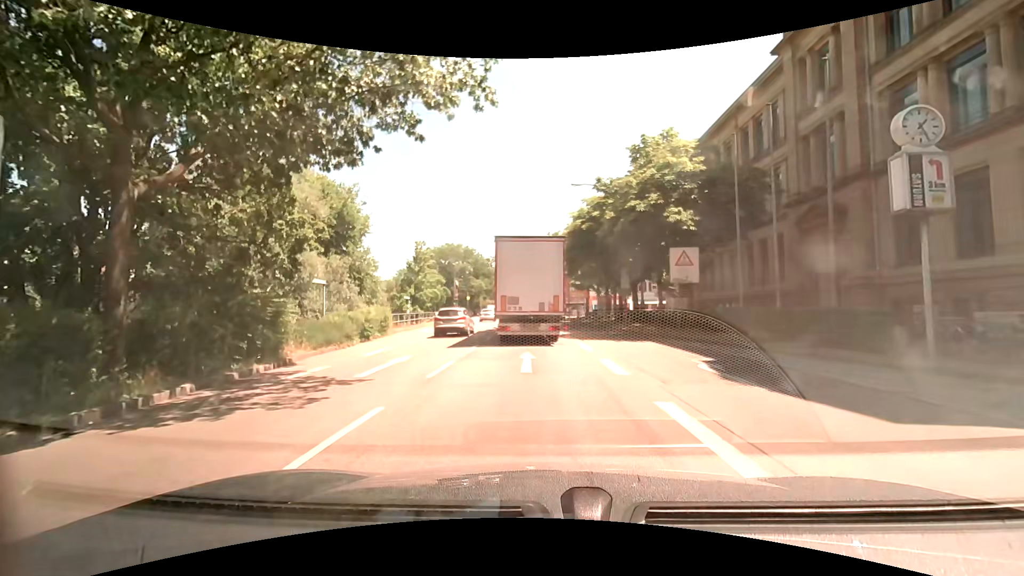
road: primary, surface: asphalt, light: Day
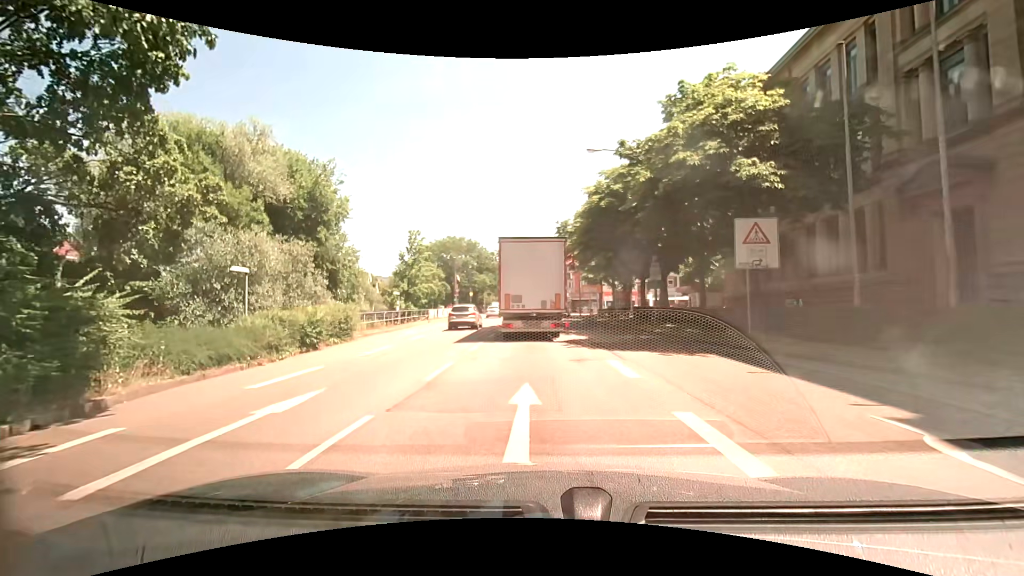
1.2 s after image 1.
(0.0, +6.7) m; +1°
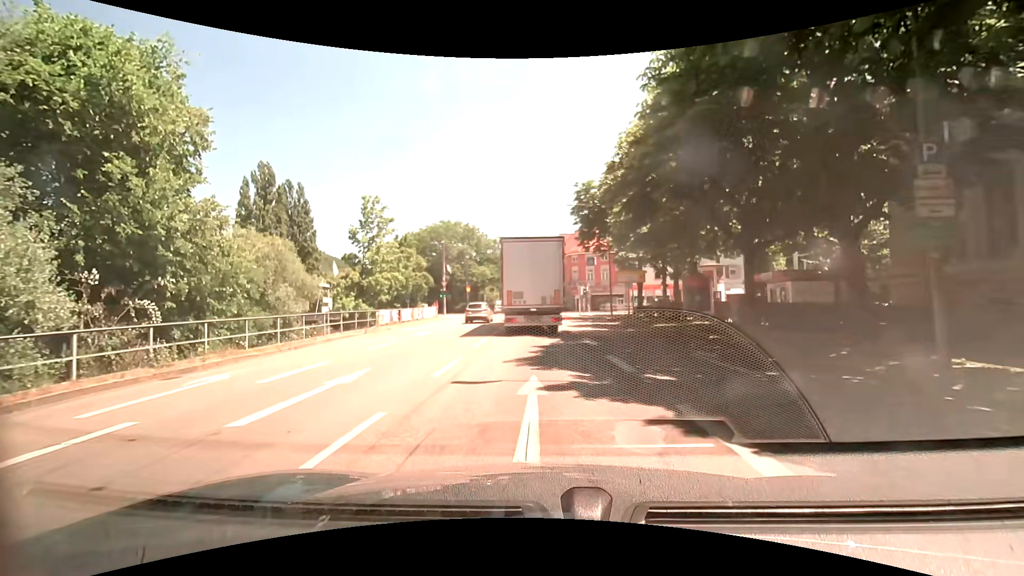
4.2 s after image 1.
(-0.6, +18.0) m; -2°
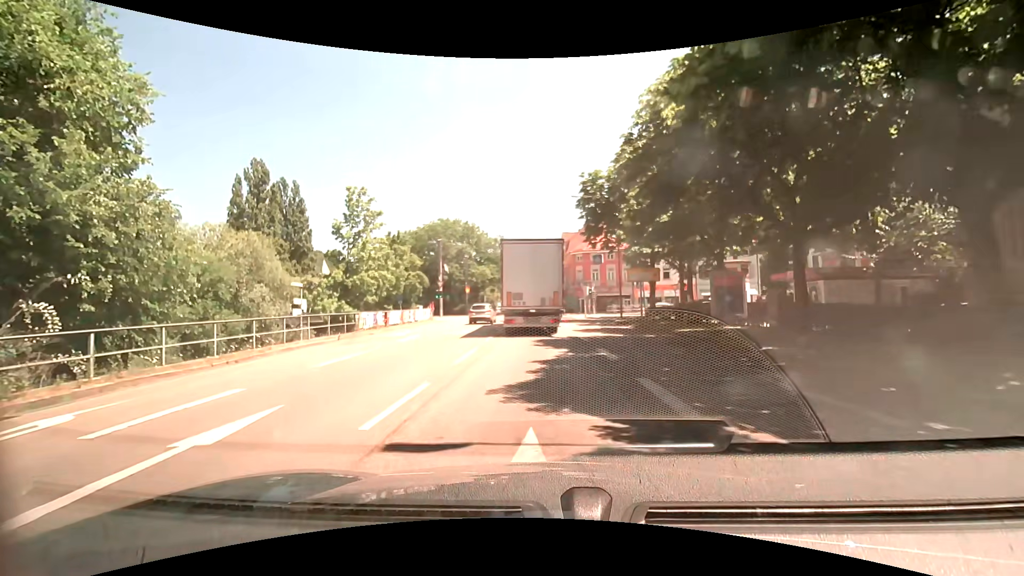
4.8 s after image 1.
(0.0, +3.8) m; -1°
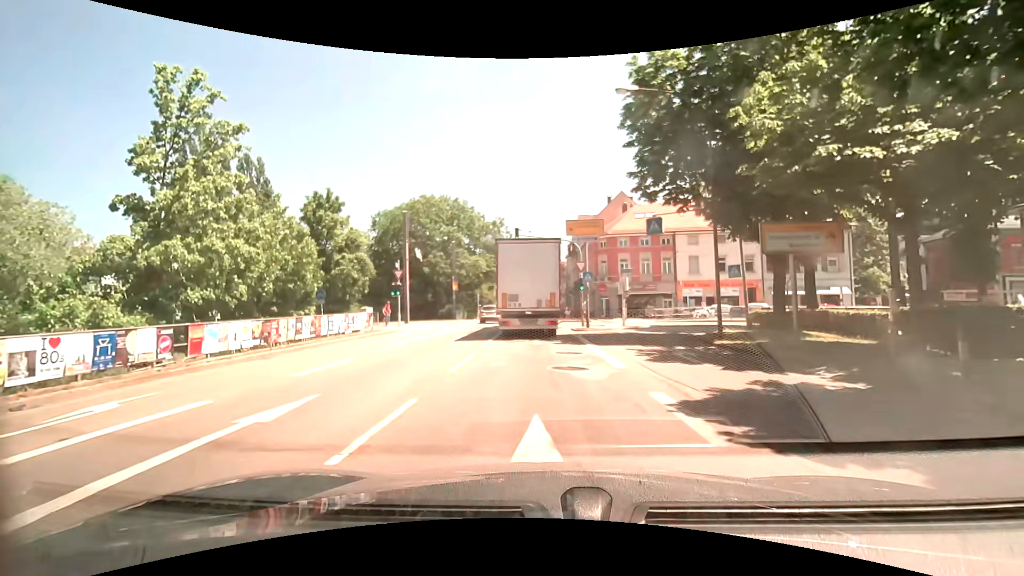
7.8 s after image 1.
(+0.1, +19.1) m; 0°
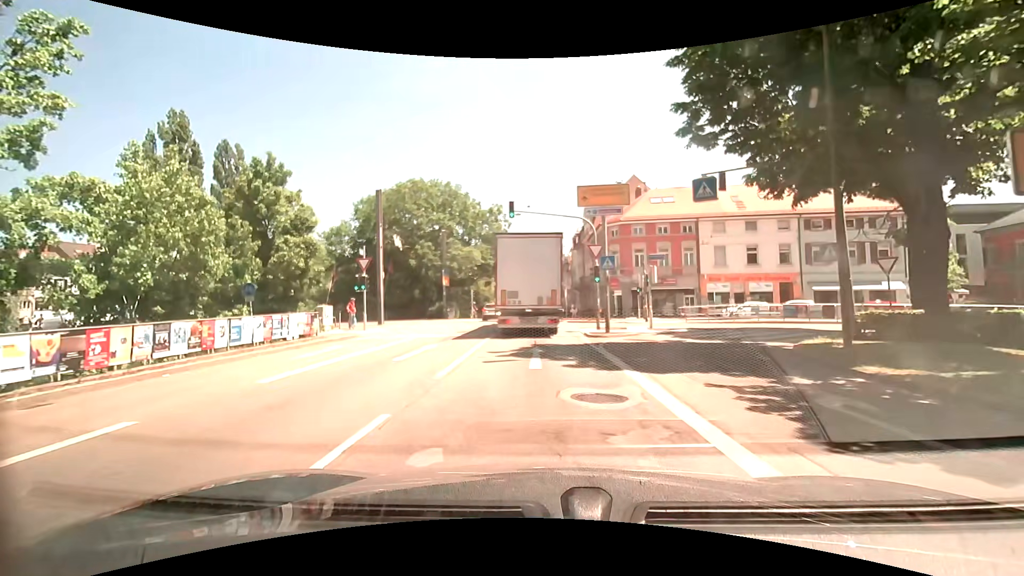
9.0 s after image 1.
(0.0, +7.4) m; -1°
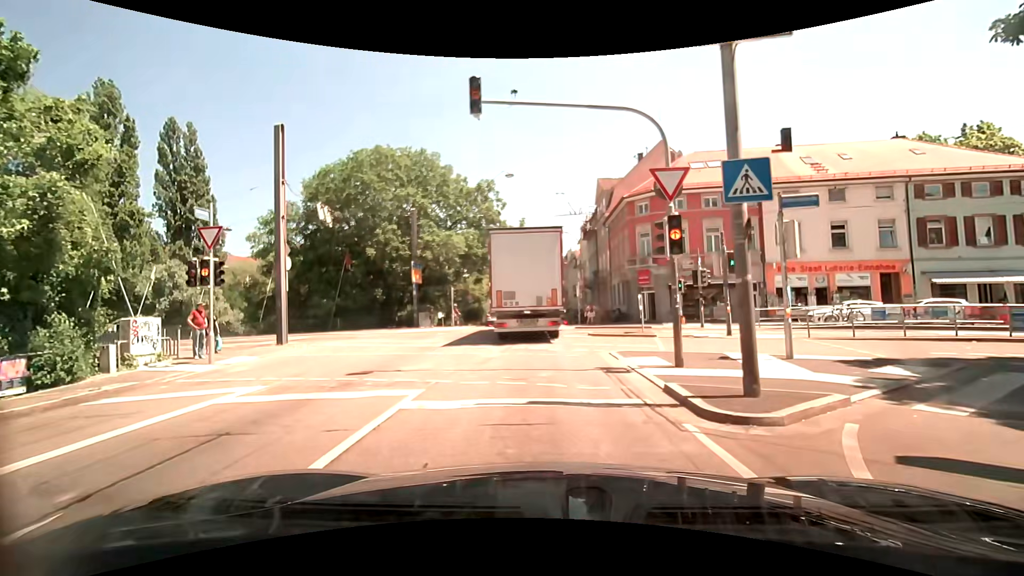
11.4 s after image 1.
(0.0, +13.4) m; +1°
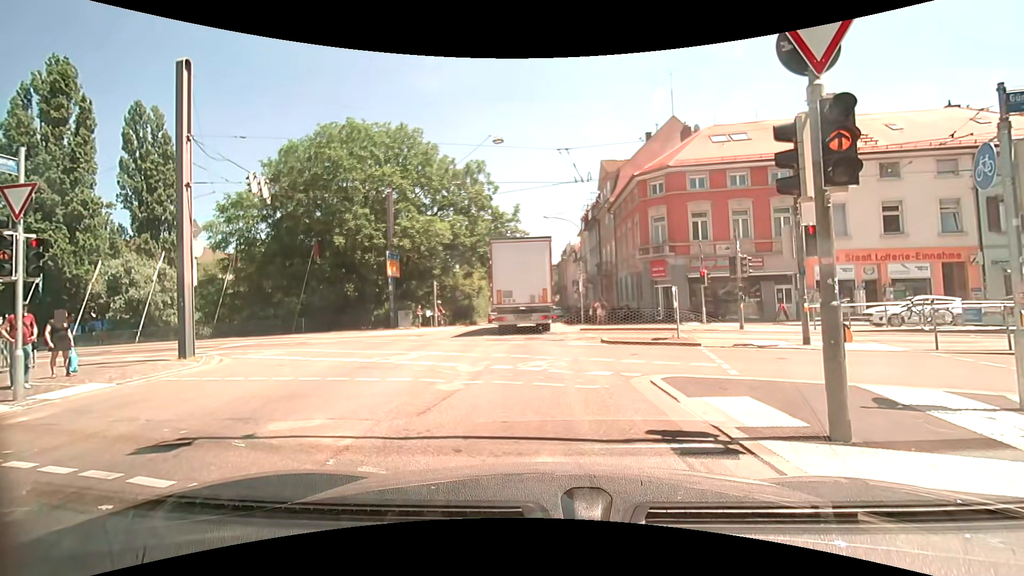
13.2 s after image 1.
(0.0, +4.9) m; +1°
